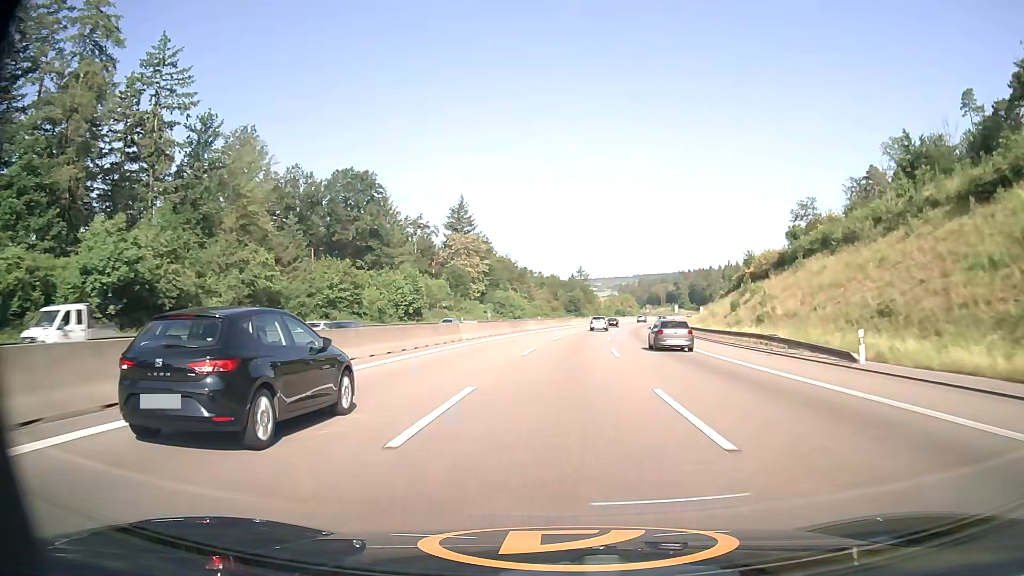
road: motorway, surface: asphalt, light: Day
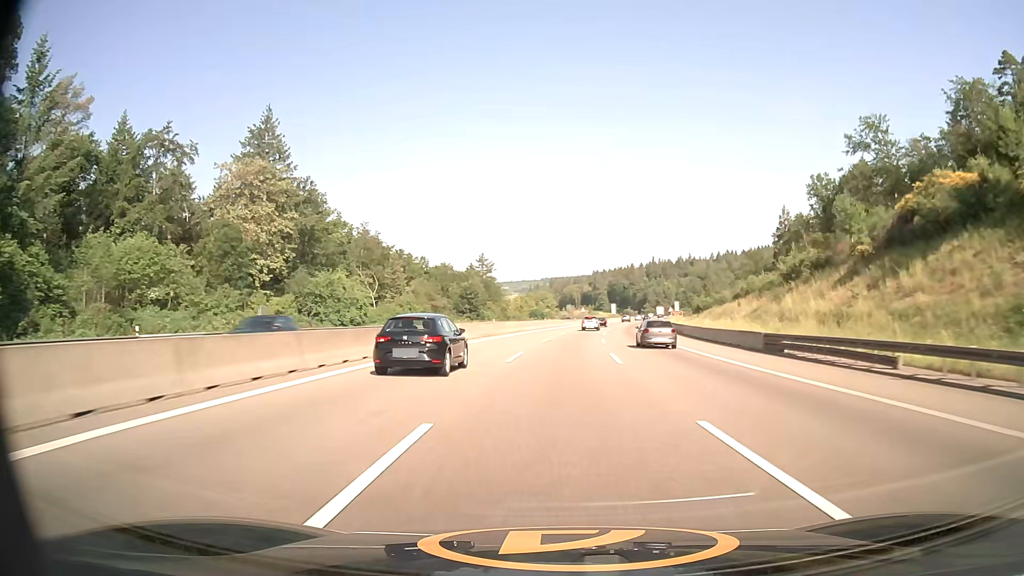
(+4.9, +75.6) m; +8°
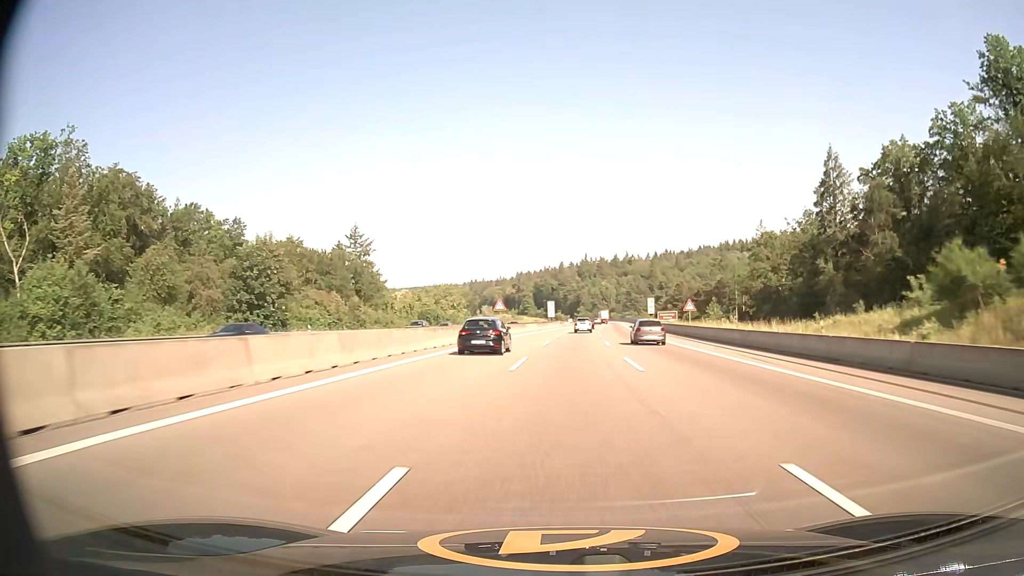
(+4.0, +74.3) m; +6°
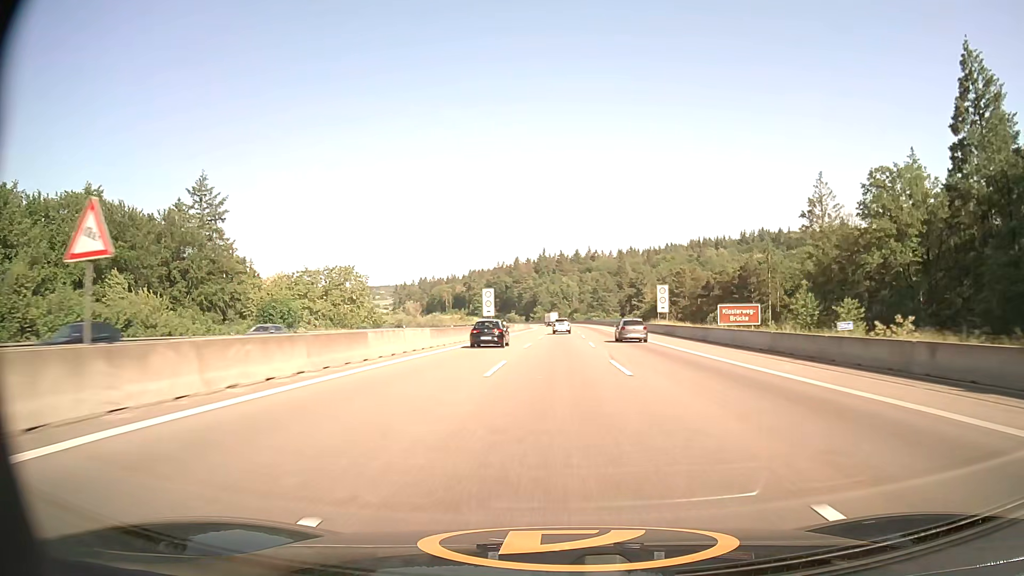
(+2.2, +55.2) m; +4°
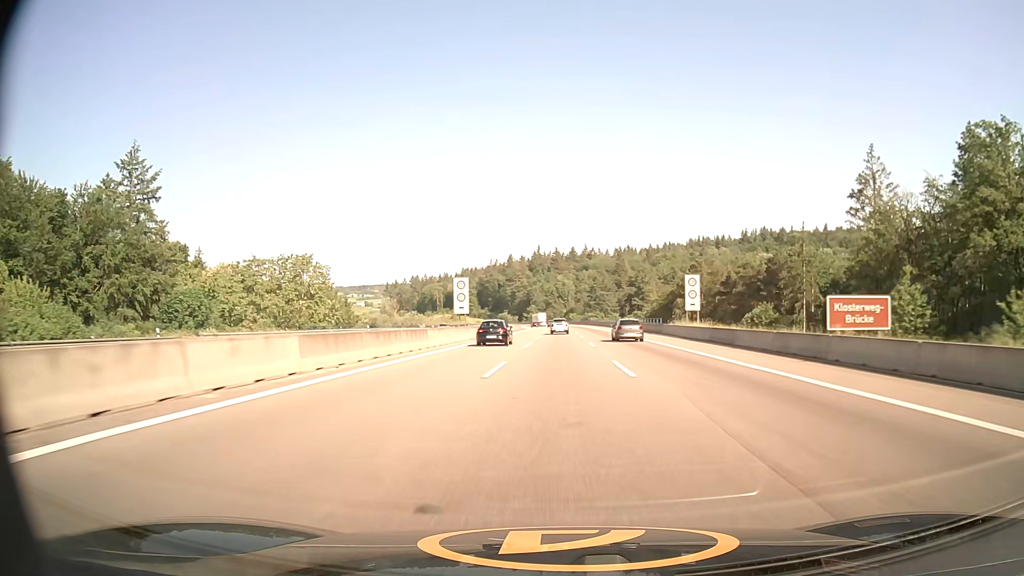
(+0.1, +18.4) m; 0°
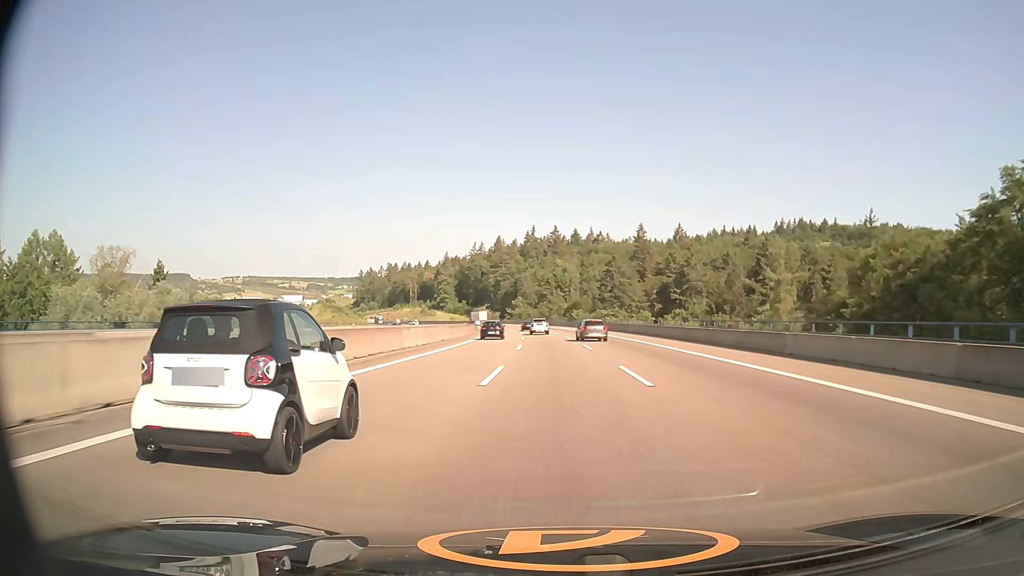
(+0.7, +91.8) m; 0°
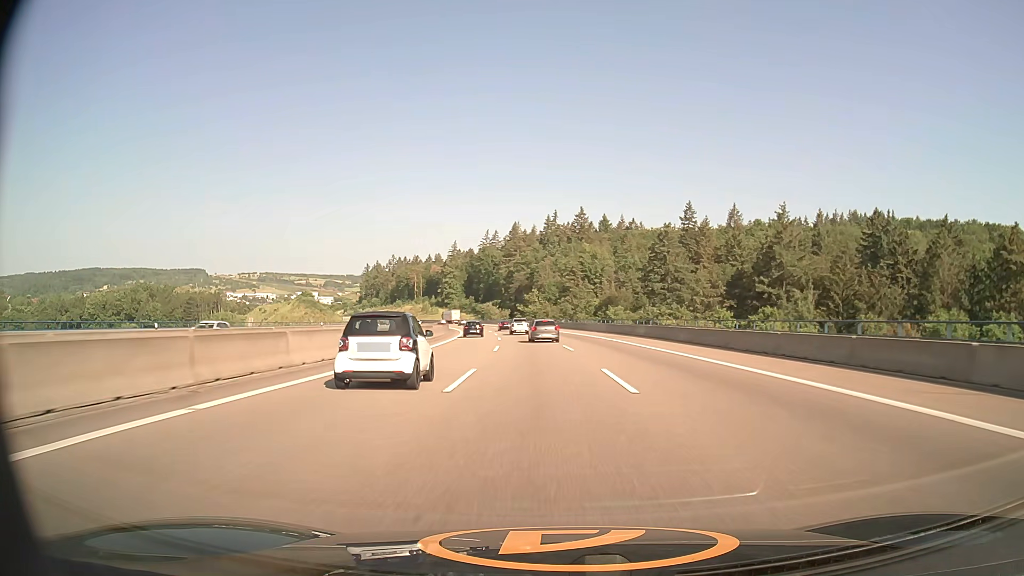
(-0.4, +55.2) m; -2°
